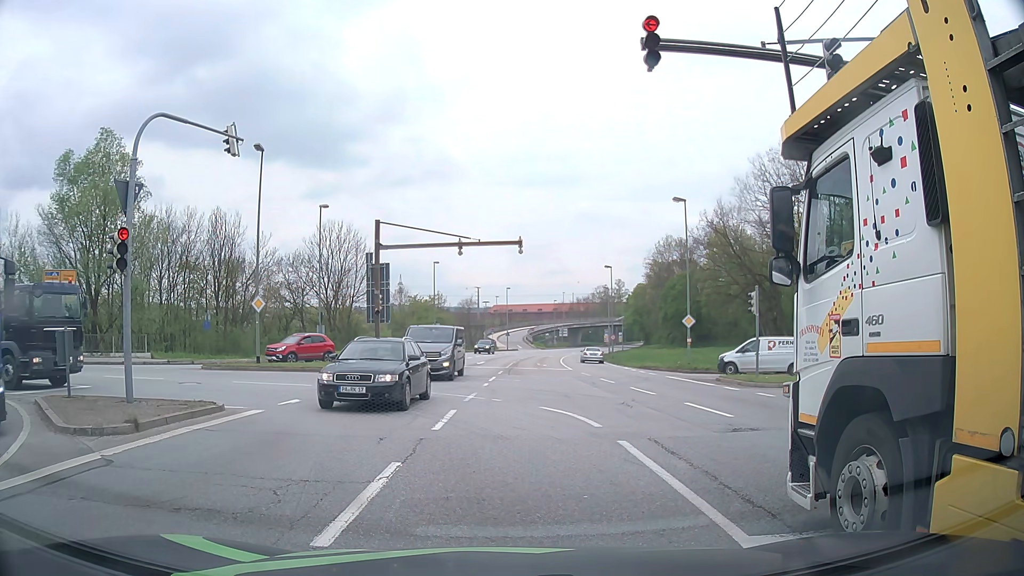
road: primary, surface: asphalt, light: Day
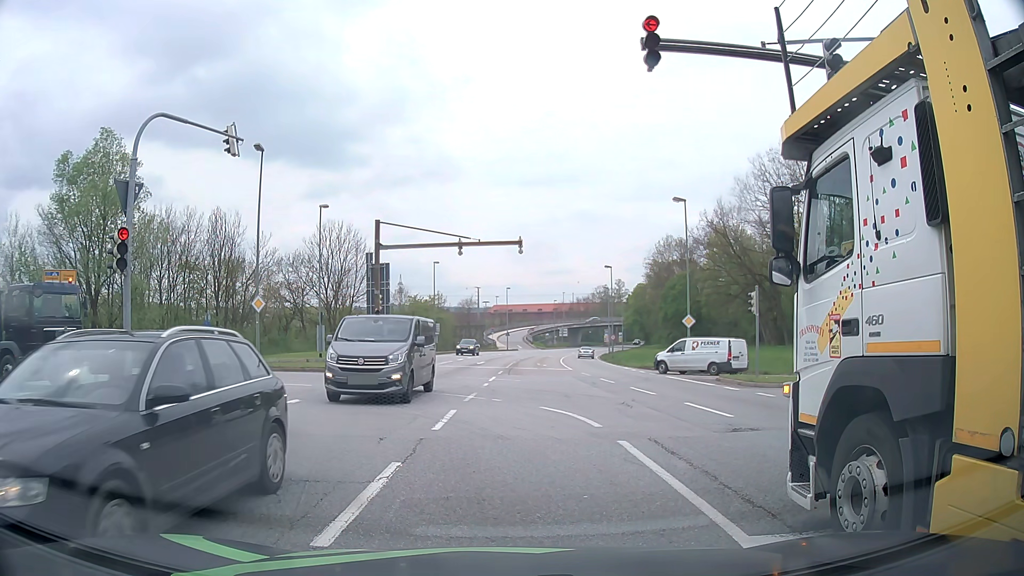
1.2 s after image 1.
(0.0, 0.0) m; 0°
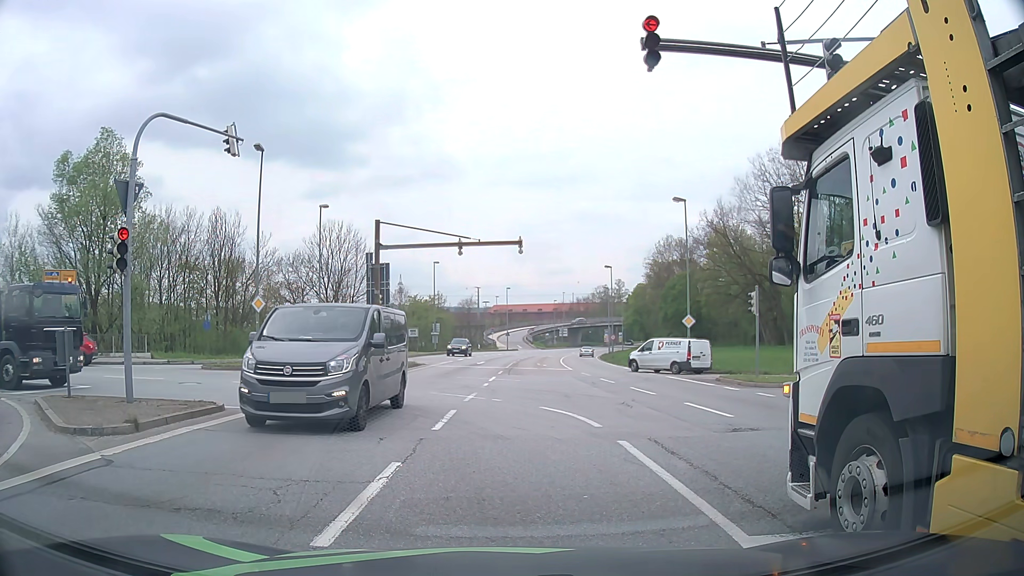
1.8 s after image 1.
(0.0, 0.0) m; 0°
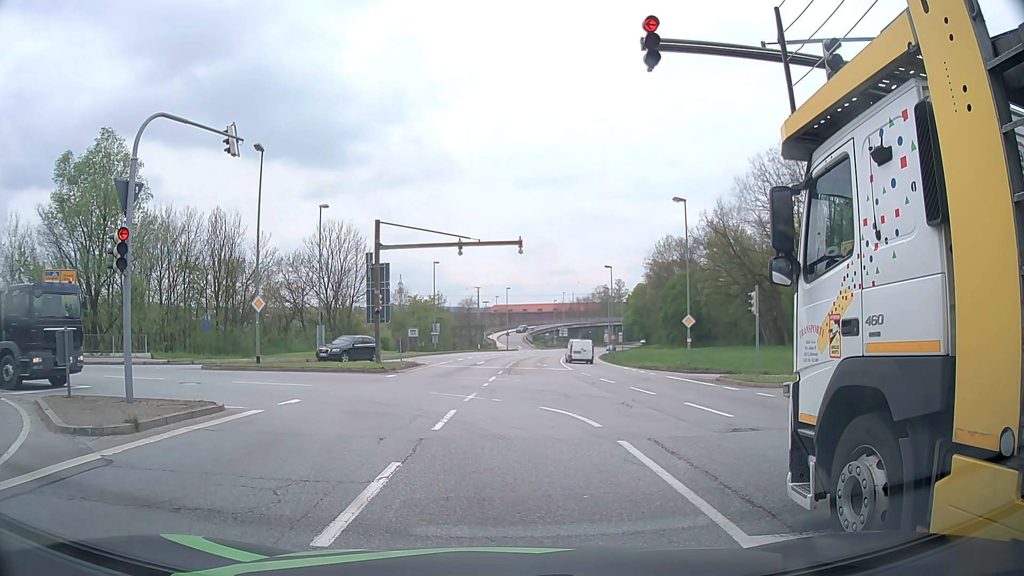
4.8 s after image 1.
(0.0, 0.0) m; 0°
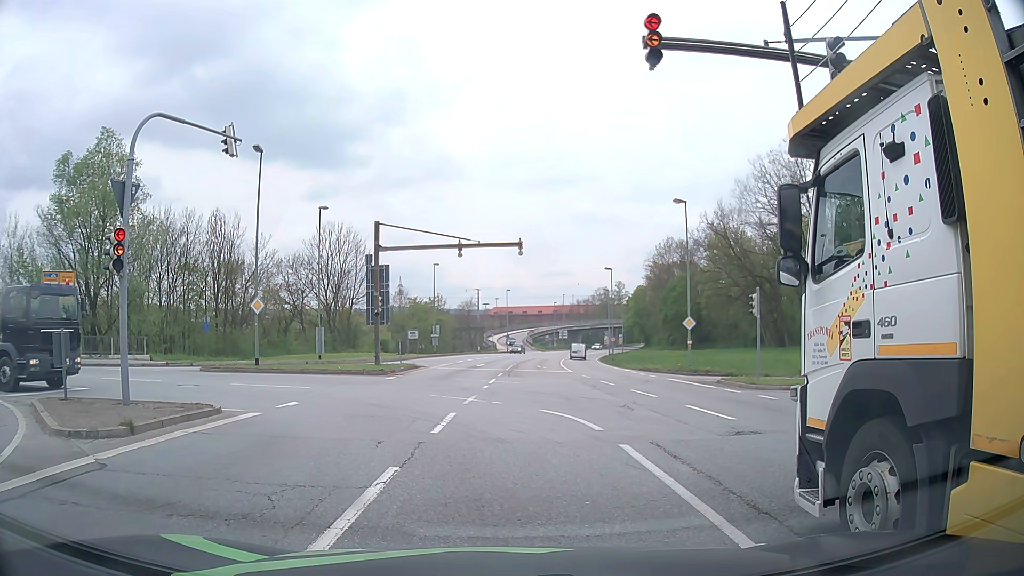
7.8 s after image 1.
(0.0, +0.1) m; 0°
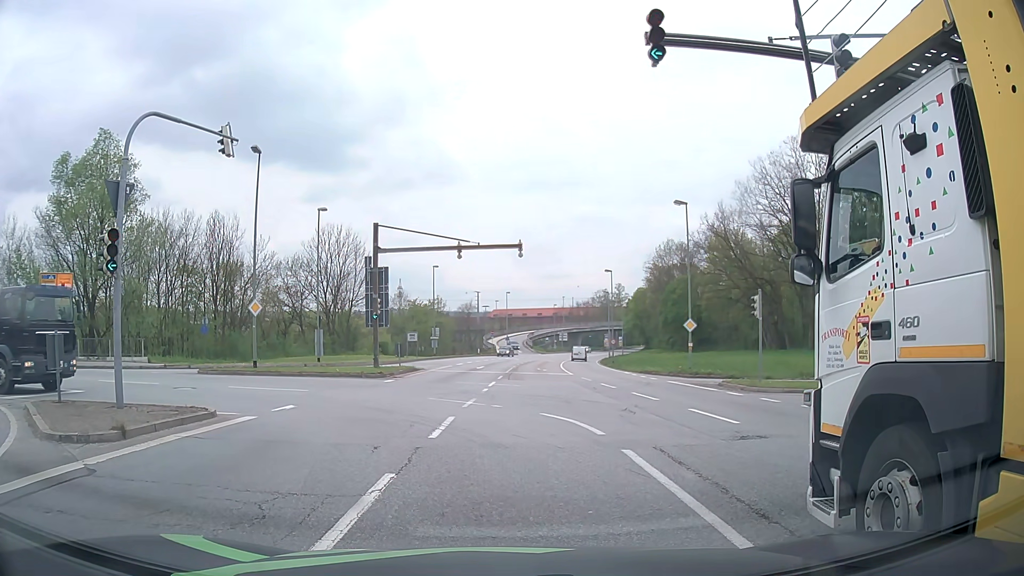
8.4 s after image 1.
(0.0, +0.3) m; 0°
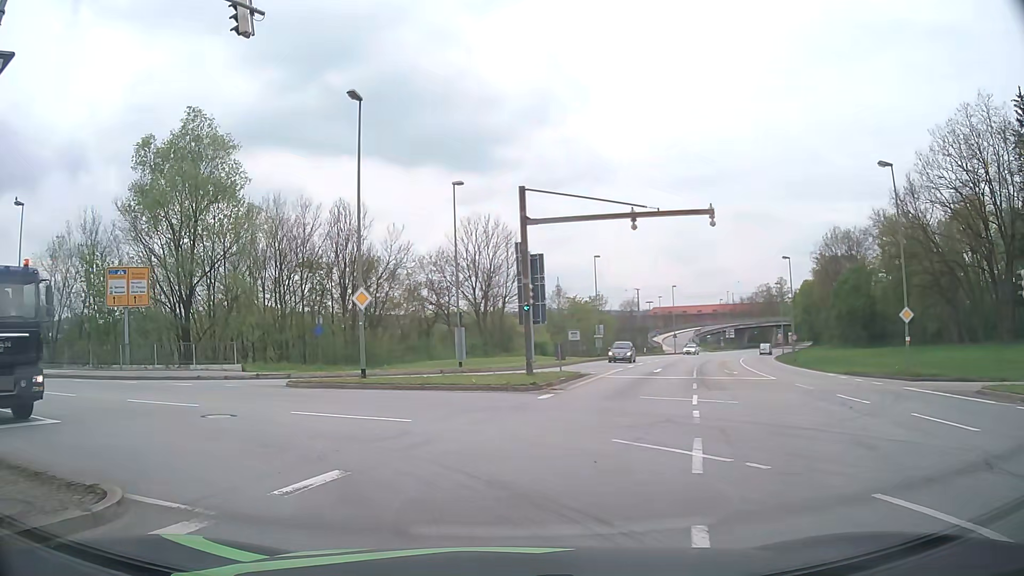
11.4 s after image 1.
(-0.4, +8.4) m; -11°
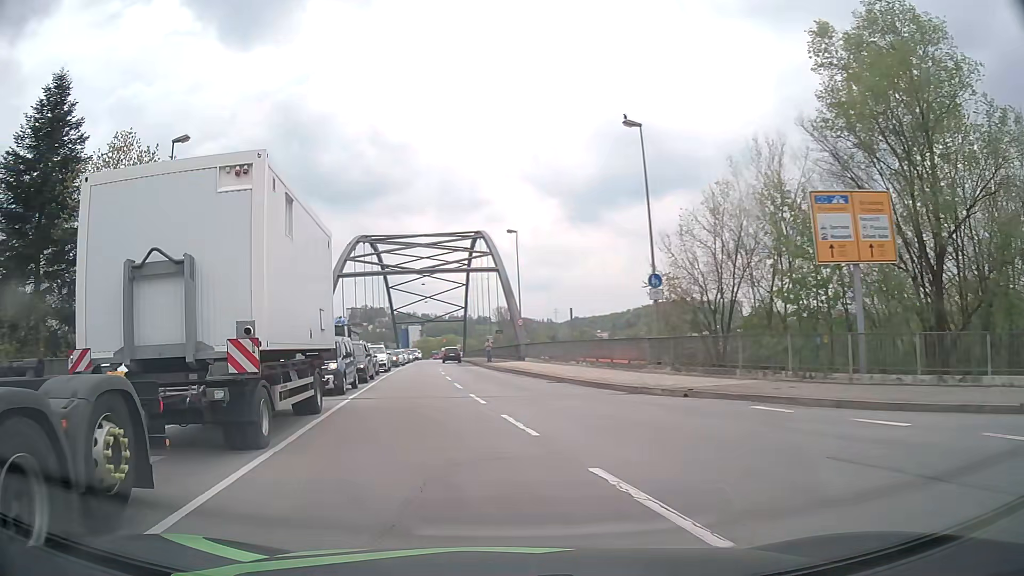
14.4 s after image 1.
(-8.5, +14.6) m; -60°
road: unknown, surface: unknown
(-1, +10) (-2, +20) (-3, +30) (-5, +40) (-6, +50) (-6, +60) (-7, +70) (-8, +80) (-9, +90) (-10, +99) m
